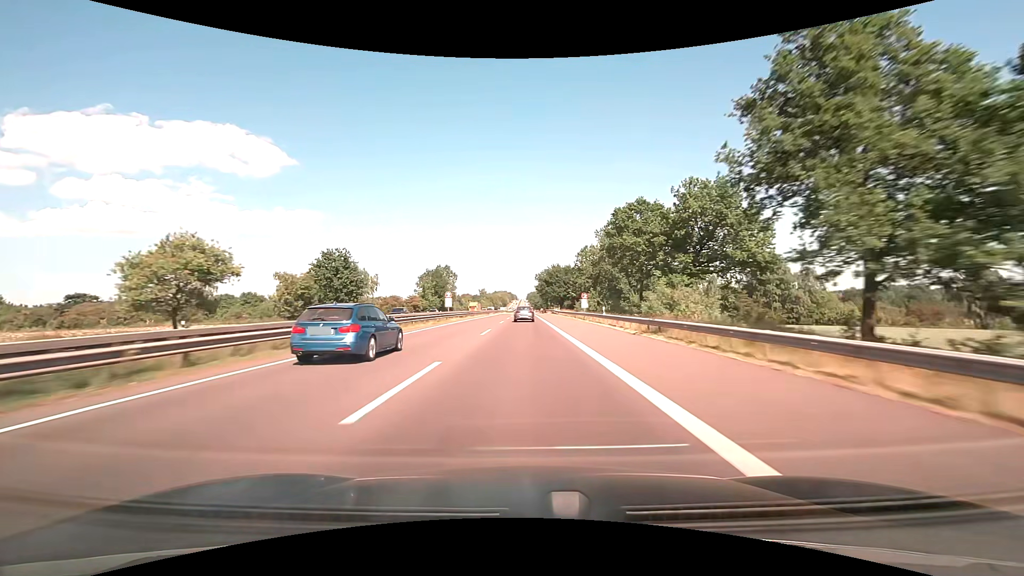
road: motorway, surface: asphalt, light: Day
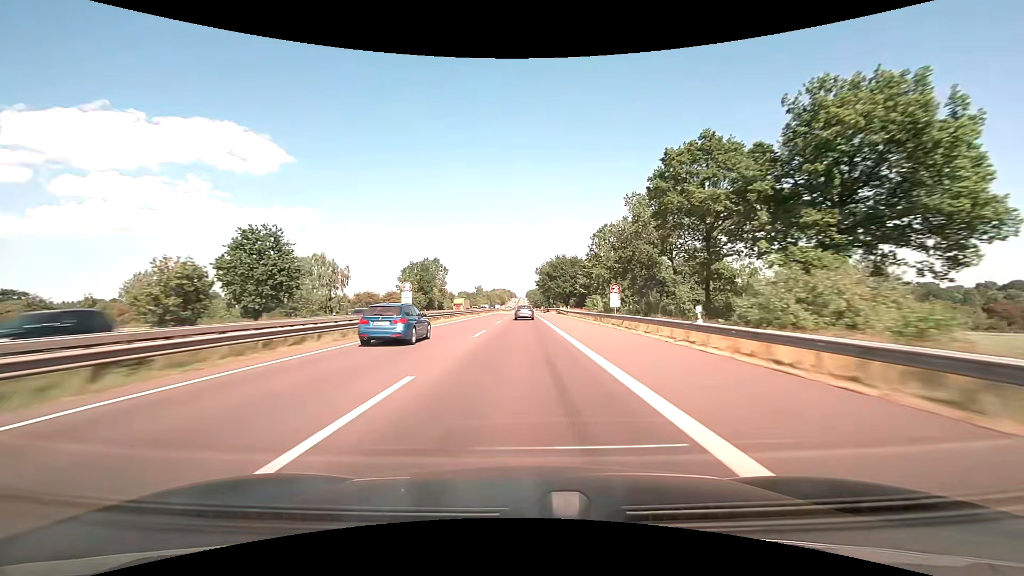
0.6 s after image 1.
(0.0, +20.4) m; 0°
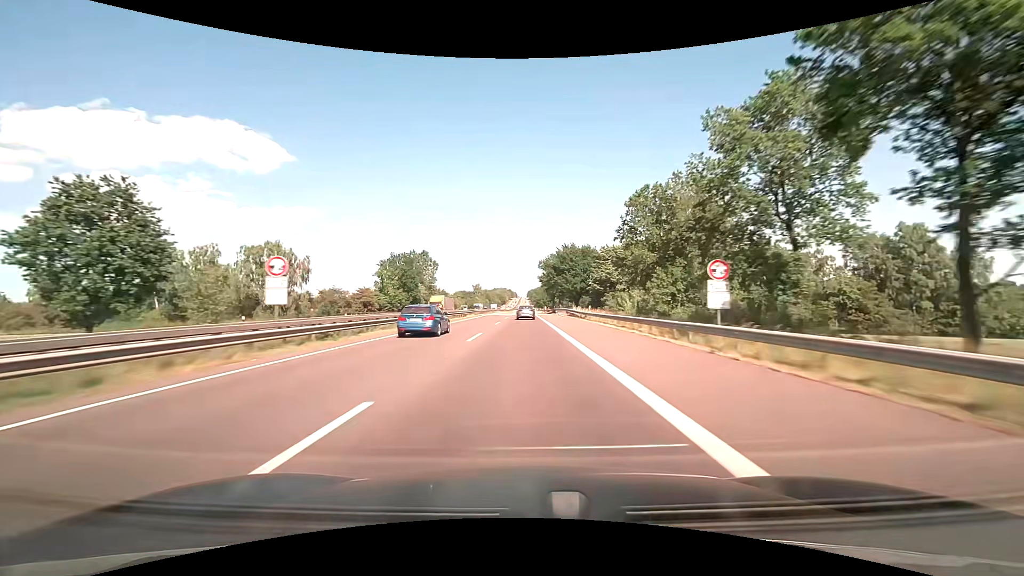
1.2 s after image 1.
(0.0, +20.3) m; 0°
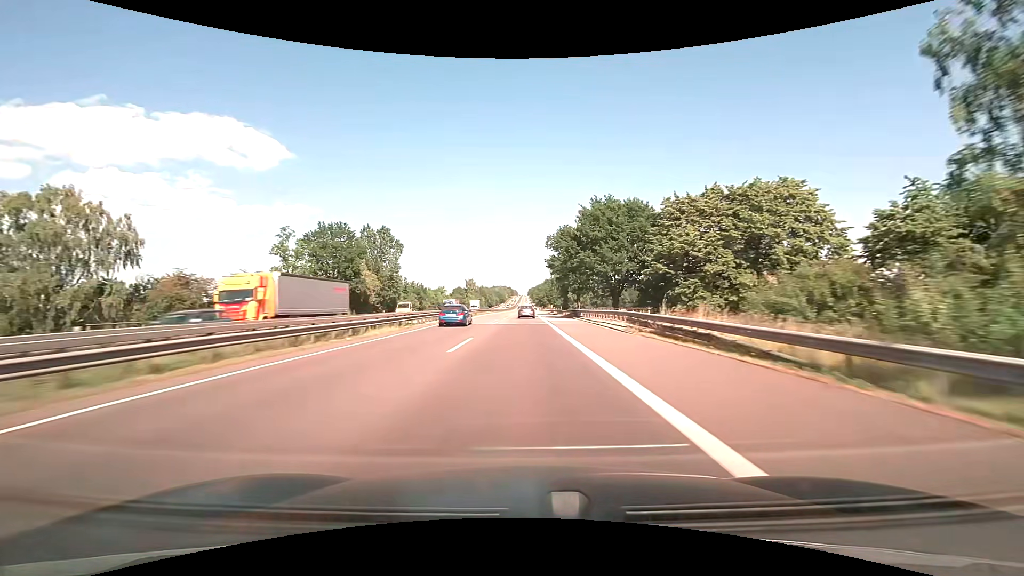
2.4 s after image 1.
(-0.1, +40.4) m; 0°
